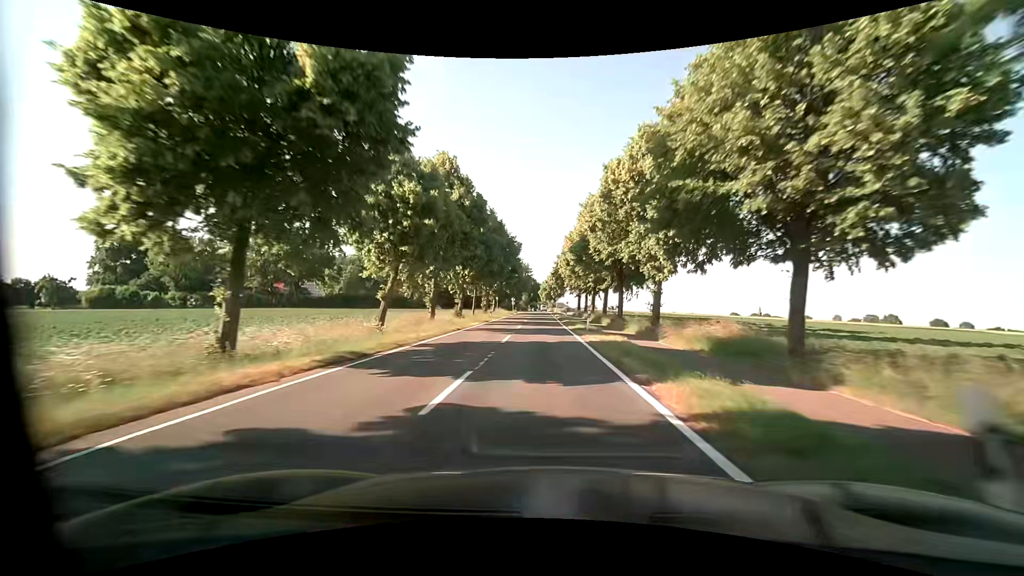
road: tertiary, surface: asphalt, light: Day
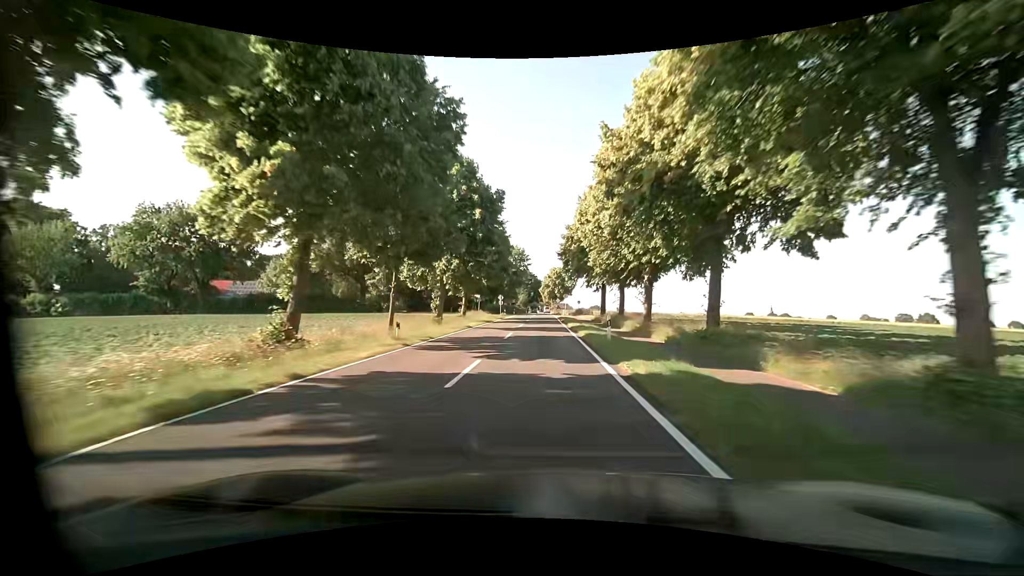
(0.0, +34.1) m; 0°
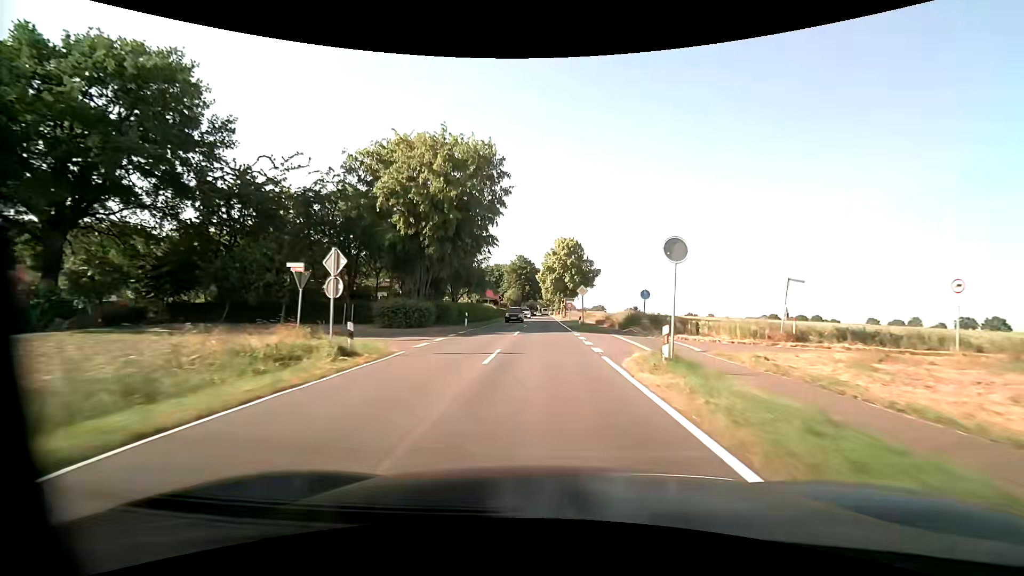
(-0.2, +56.8) m; 0°
(0, +10) (0, +20) (0, +30) (0, +40) (0, +50) (0, +60) (0, +70) (0, +80) (0, +90) (0, +100) m
